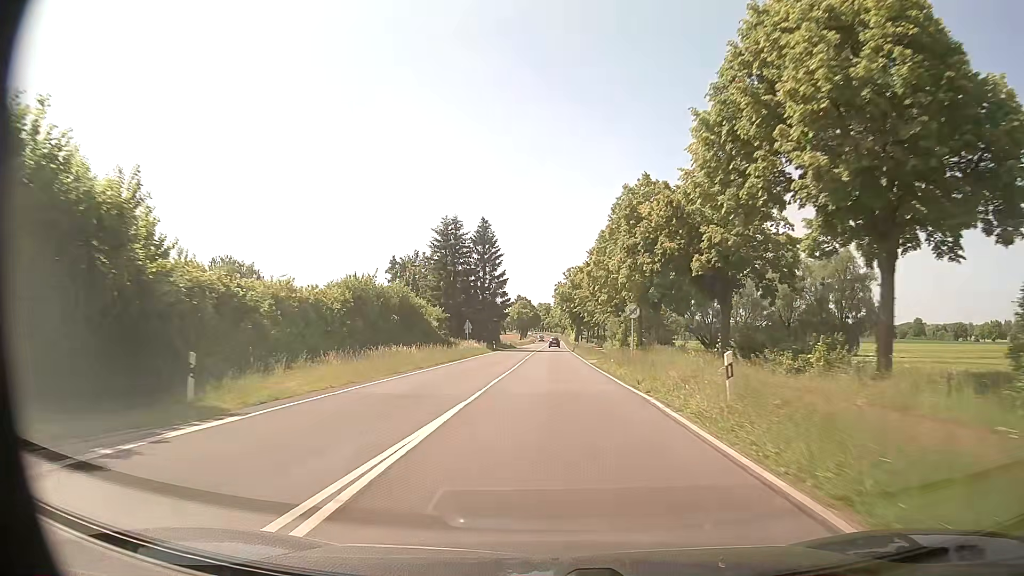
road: primary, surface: asphalt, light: Day
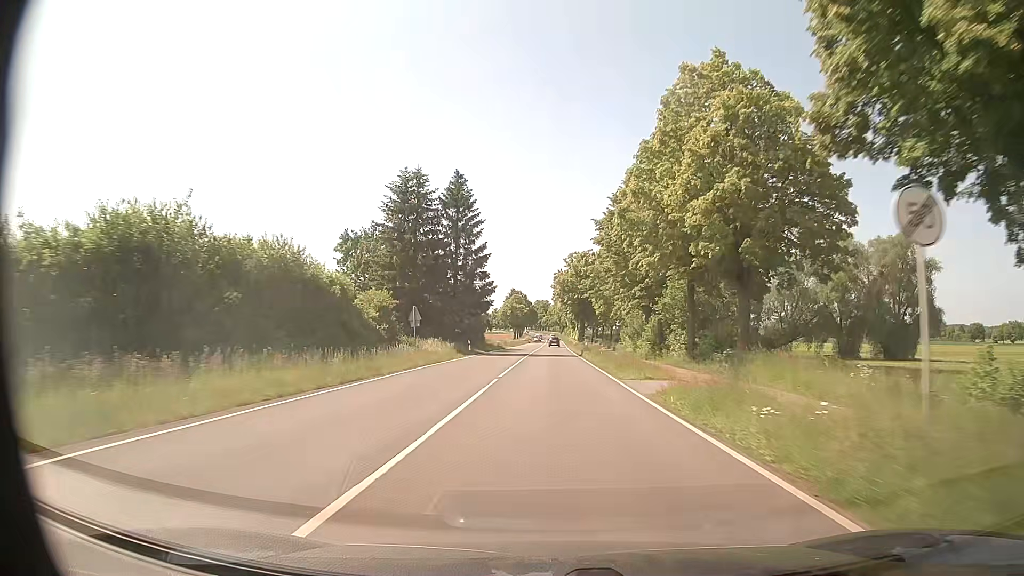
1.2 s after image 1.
(+0.3, +23.2) m; +1°
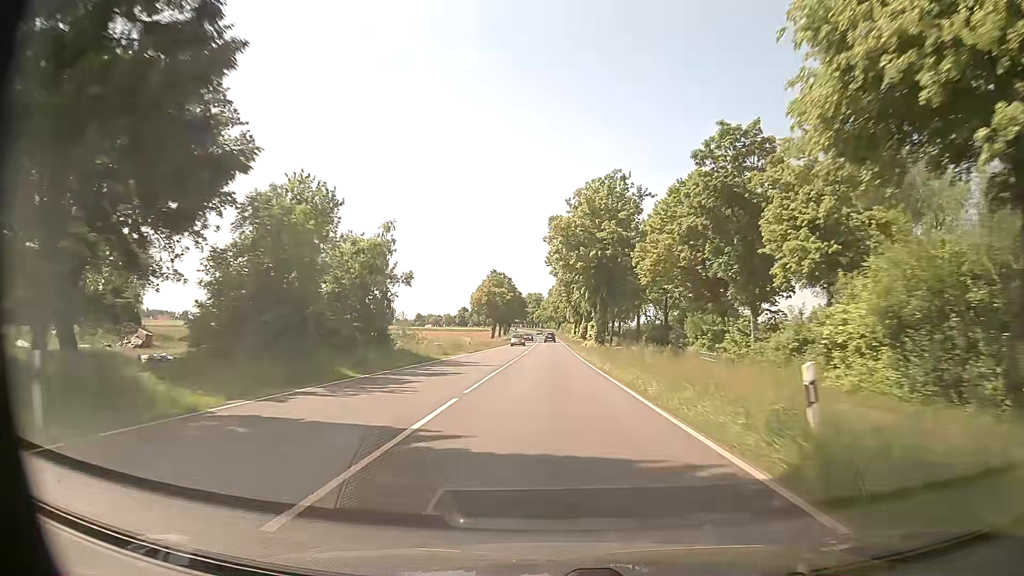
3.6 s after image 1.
(+0.3, +49.5) m; 0°
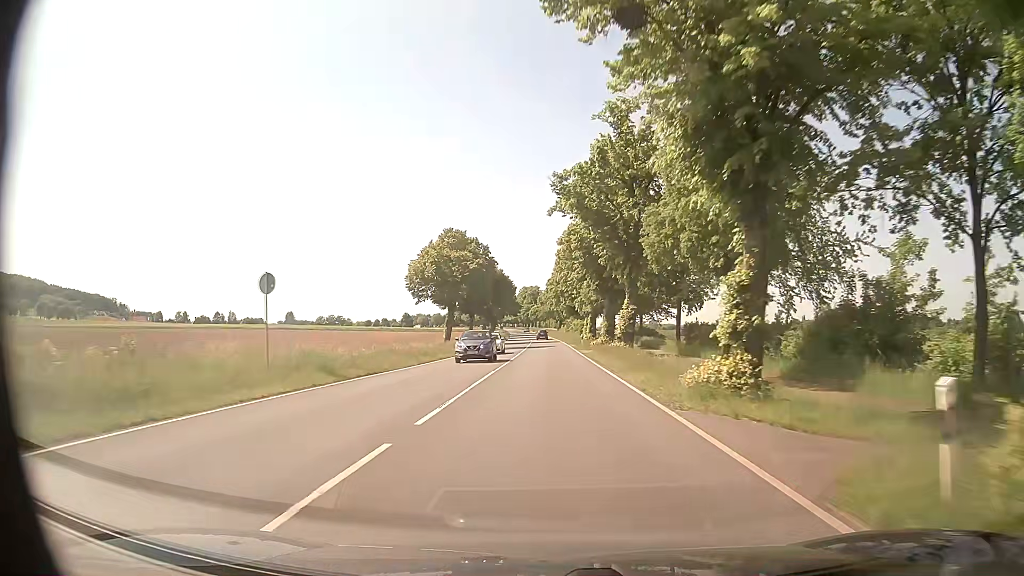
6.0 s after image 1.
(+0.2, +51.6) m; 0°
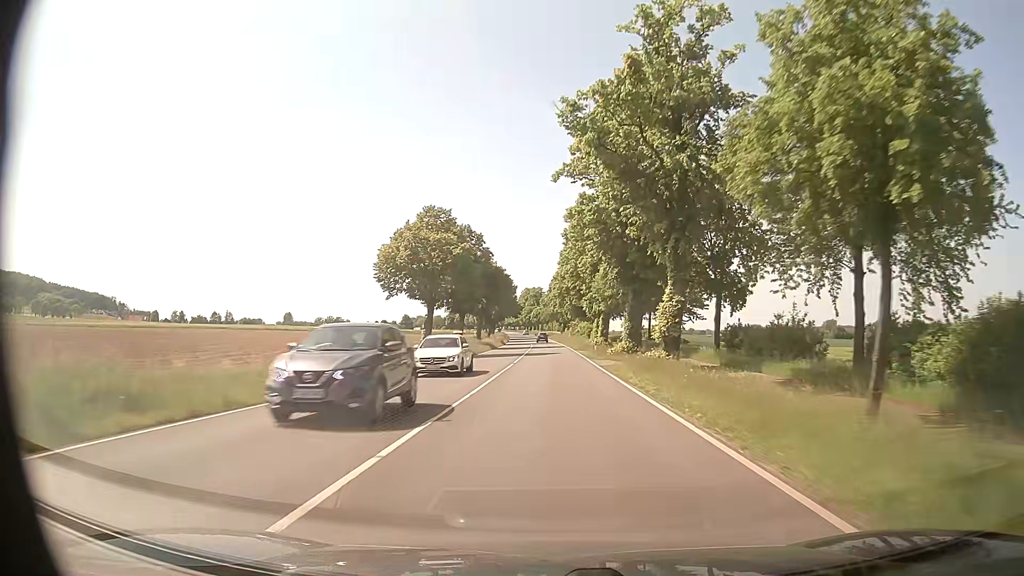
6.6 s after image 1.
(0.0, +13.1) m; 0°
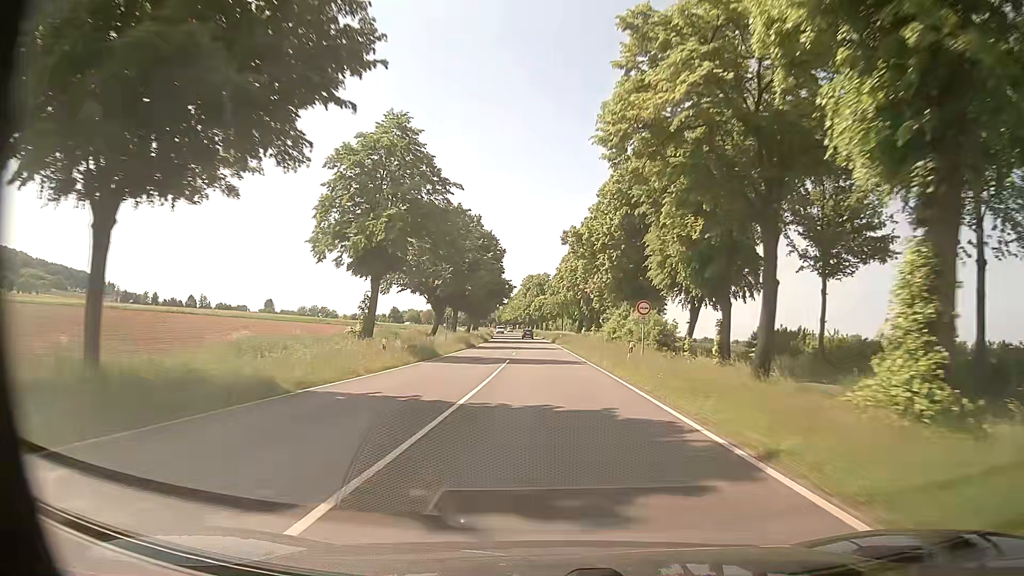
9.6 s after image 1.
(-0.2, +66.3) m; -1°
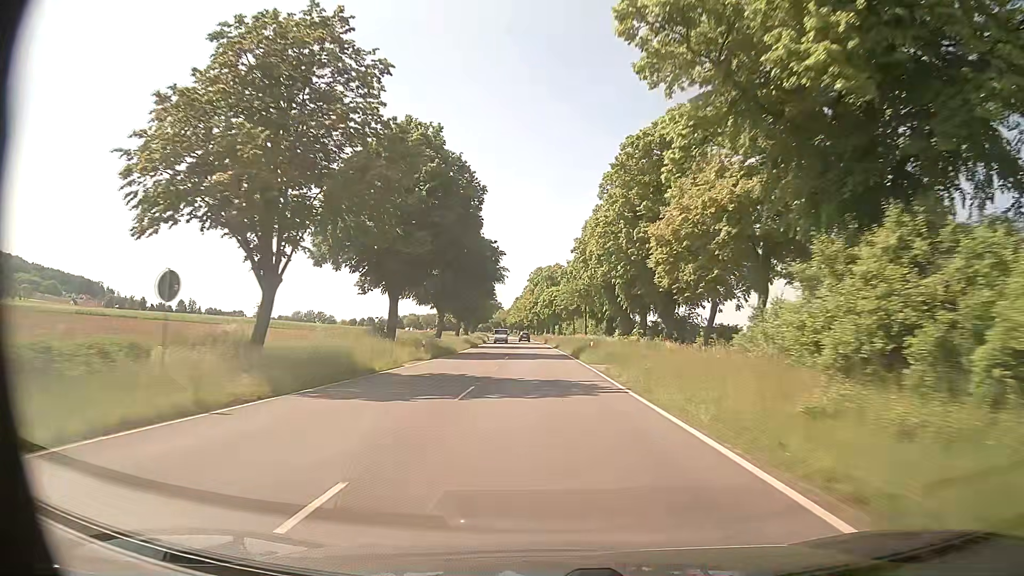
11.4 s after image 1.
(-0.2, +40.5) m; -1°
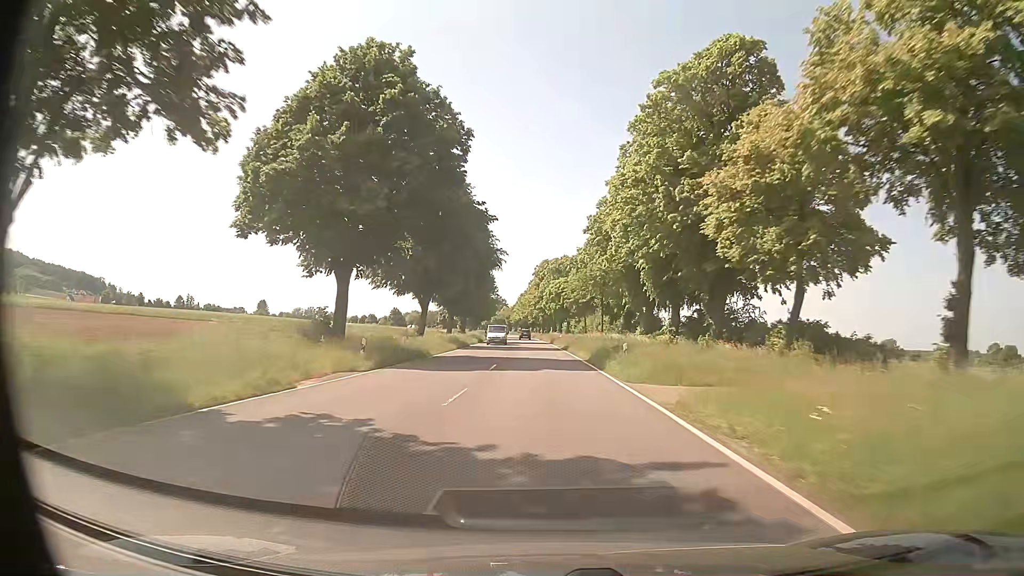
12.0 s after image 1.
(-0.1, +13.6) m; -1°
(0, +10) (0, +20) (0, +30) (0, +40) (-1, +50) (-1, +60) (-1, +70) (-2, +80) (-2, +90) (-3, +100) m
